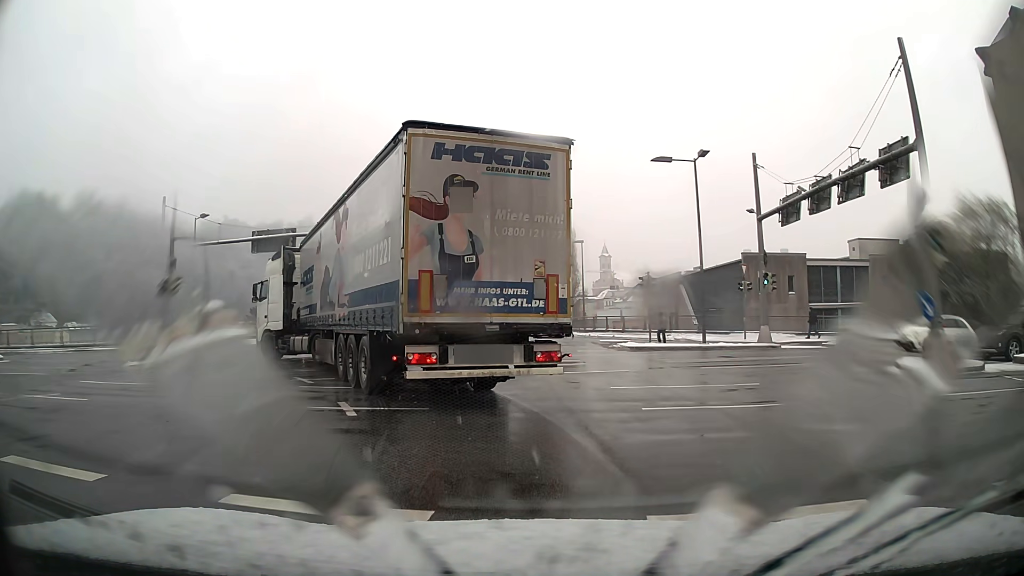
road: primary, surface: asphalt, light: Day
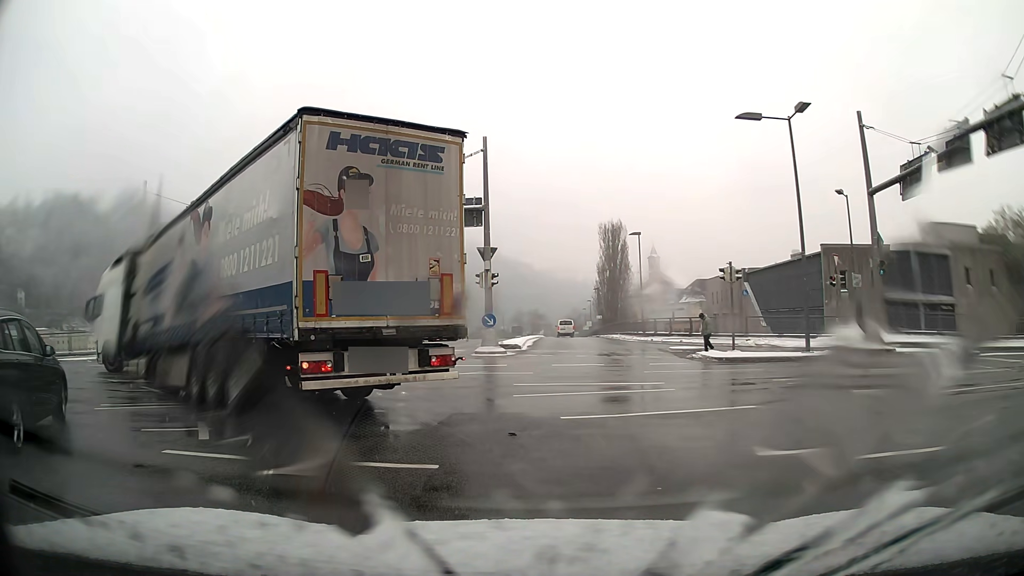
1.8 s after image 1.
(-0.2, +6.6) m; -4°
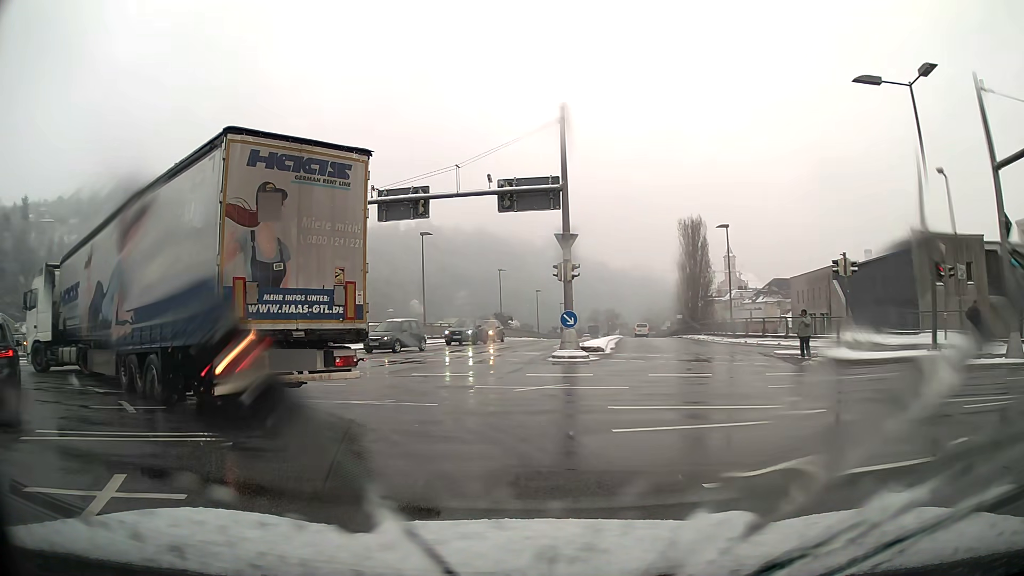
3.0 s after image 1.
(-0.3, +4.0) m; -8°
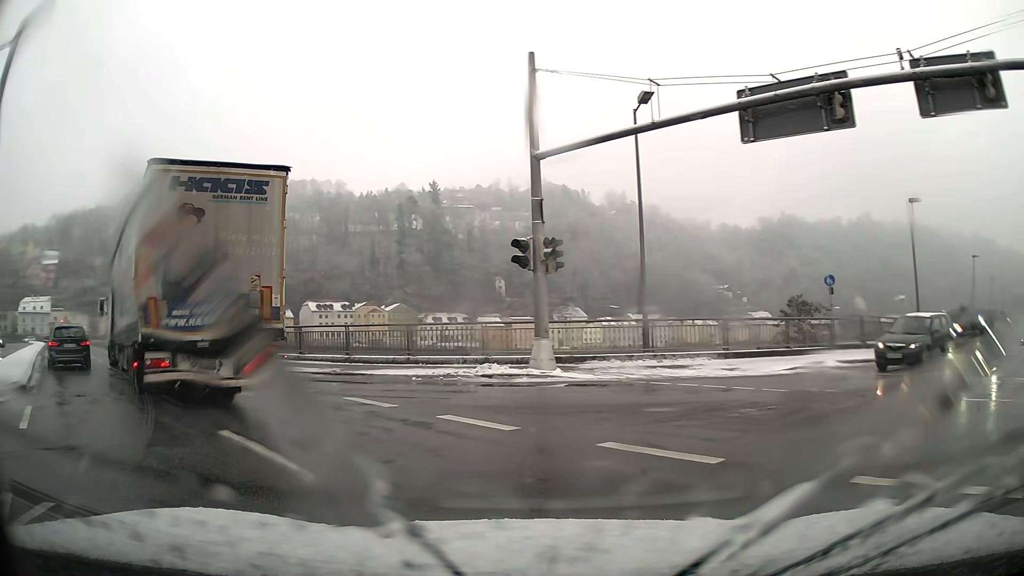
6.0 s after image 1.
(-4.3, +12.4) m; -39°
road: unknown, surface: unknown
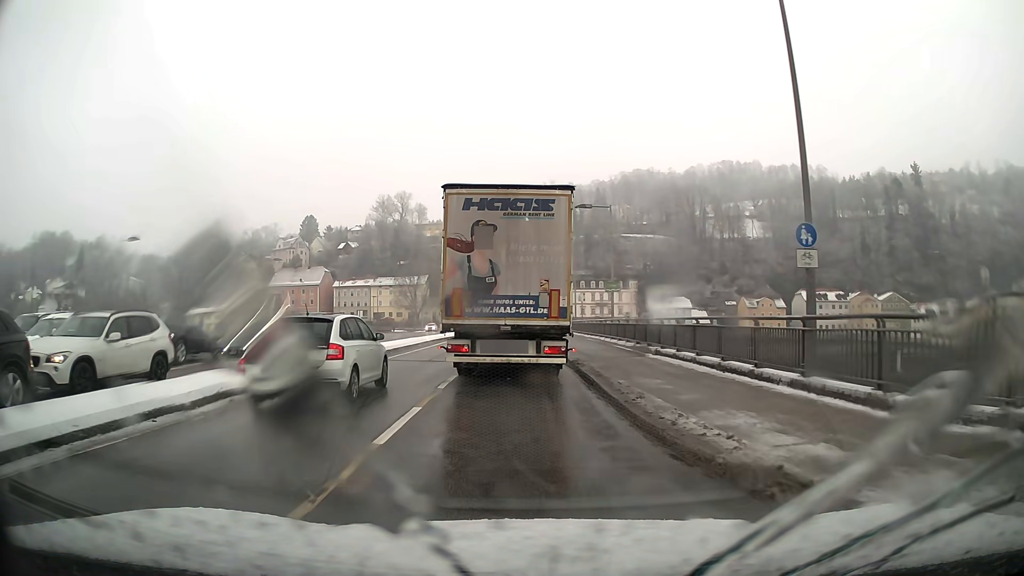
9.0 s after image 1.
(-6.8, +15.4) m; -38°
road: primary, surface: asphalt
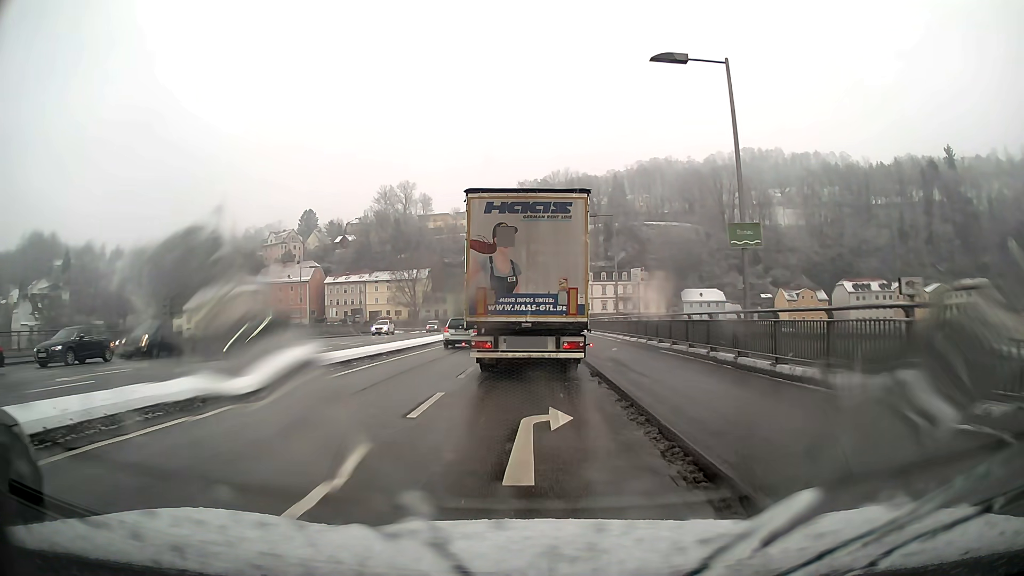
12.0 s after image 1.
(-0.3, +21.8) m; -1°
